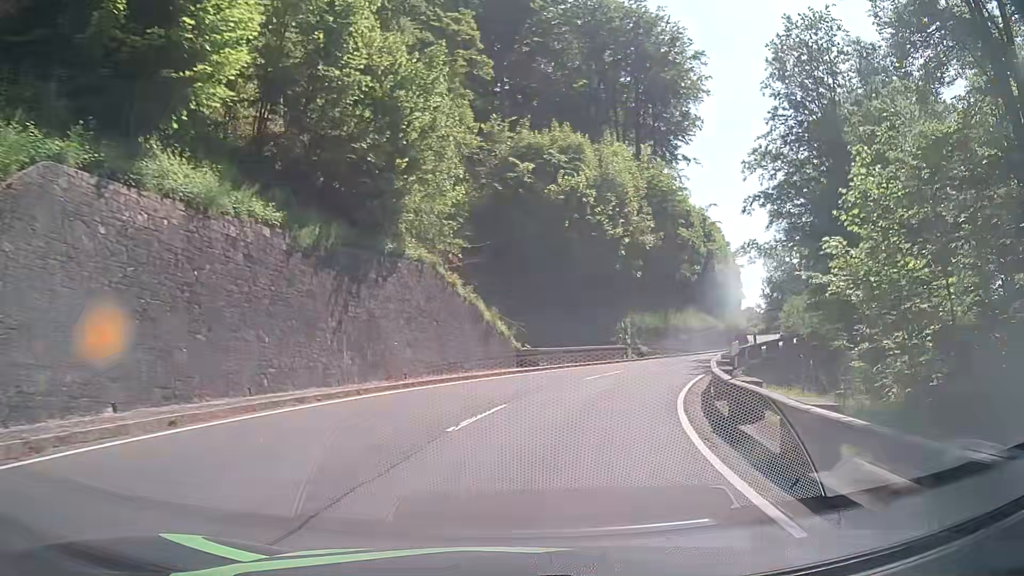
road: primary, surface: asphalt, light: Day
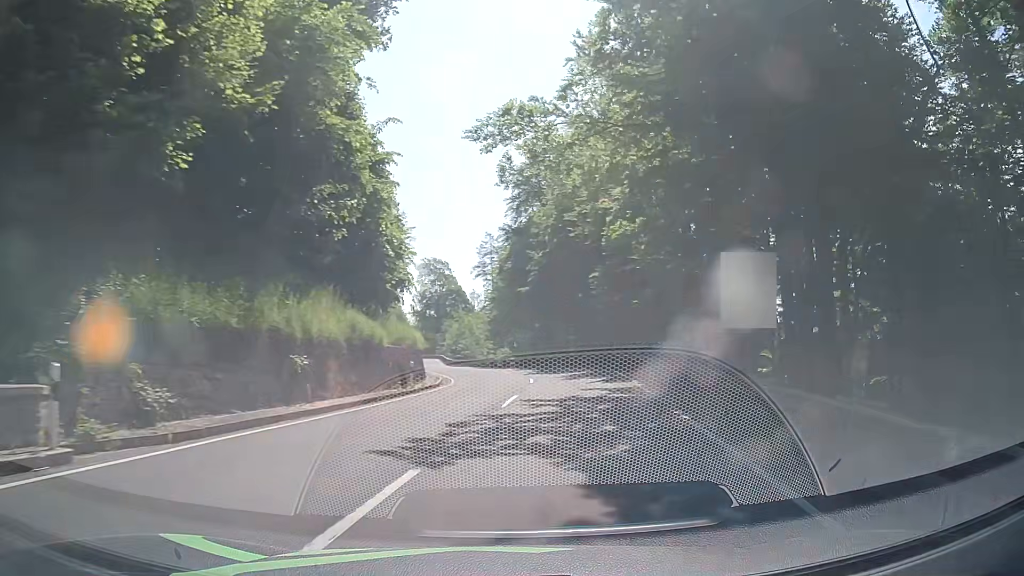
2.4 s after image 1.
(+7.3, +28.8) m; +31°
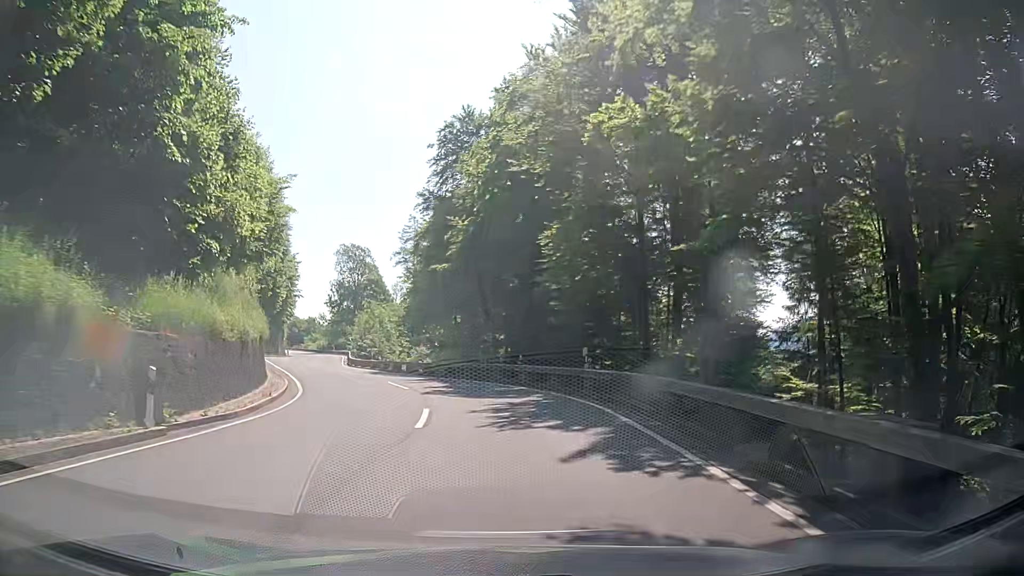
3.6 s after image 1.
(+1.4, +15.5) m; +6°
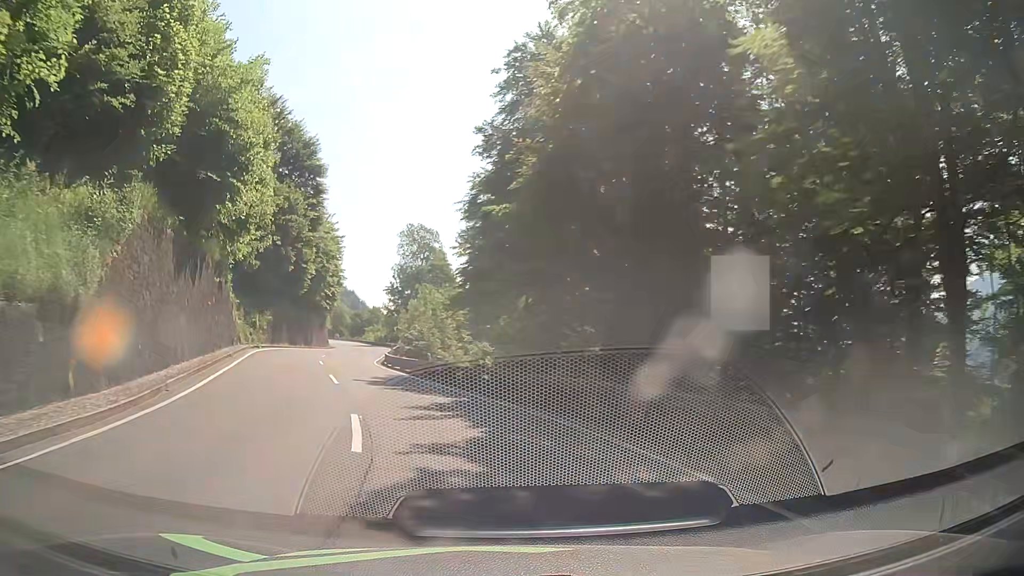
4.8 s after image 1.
(-0.1, +15.9) m; -4°
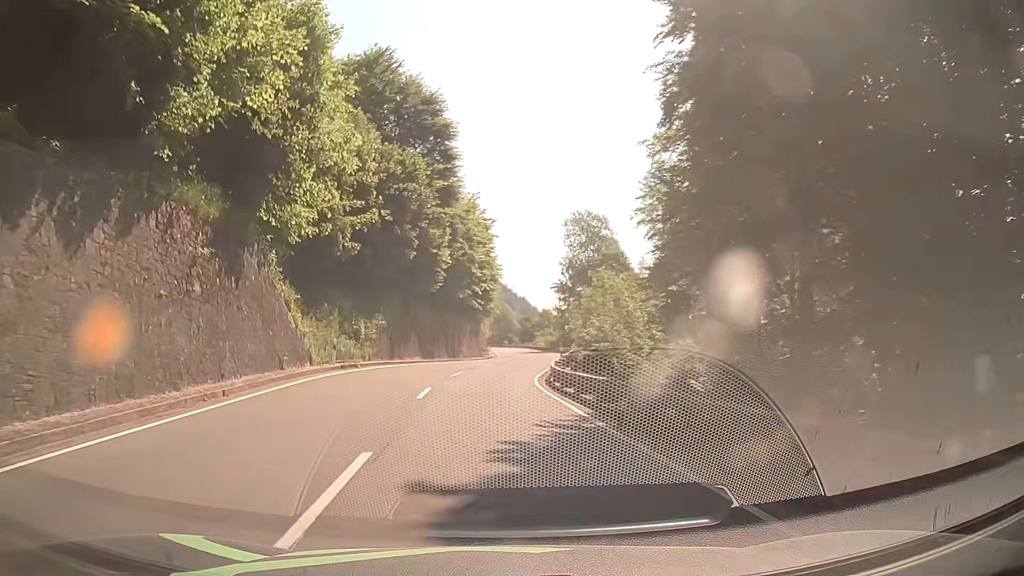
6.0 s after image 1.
(-2.0, +16.0) m; -15°
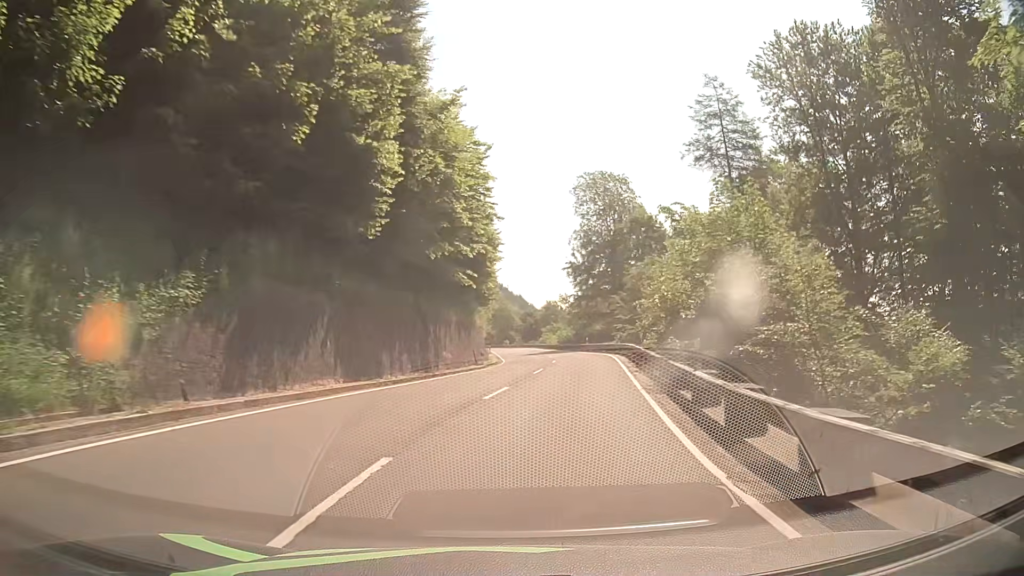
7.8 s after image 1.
(-1.0, +25.0) m; -1°
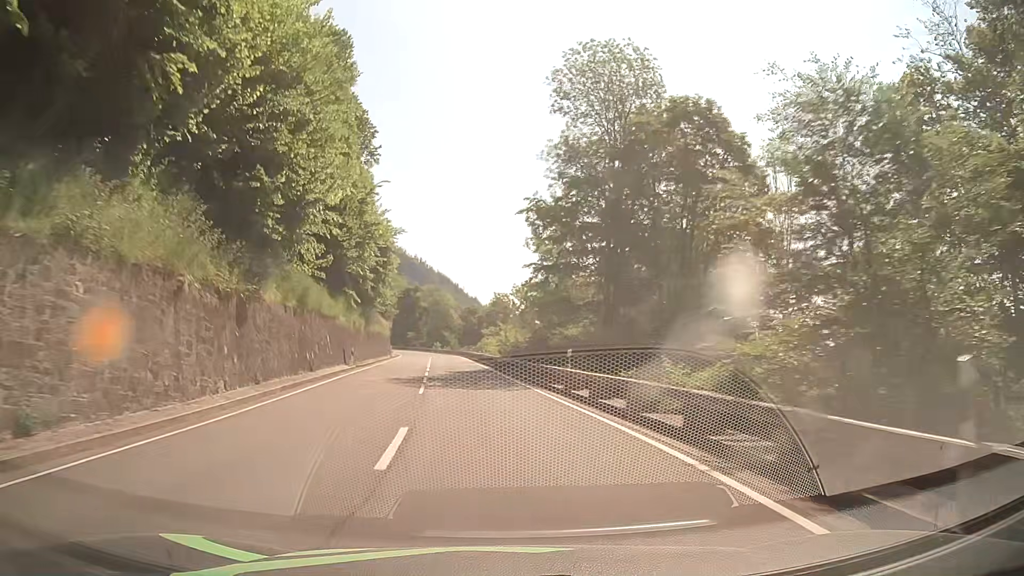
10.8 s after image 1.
(+4.7, +44.0) m; +5°
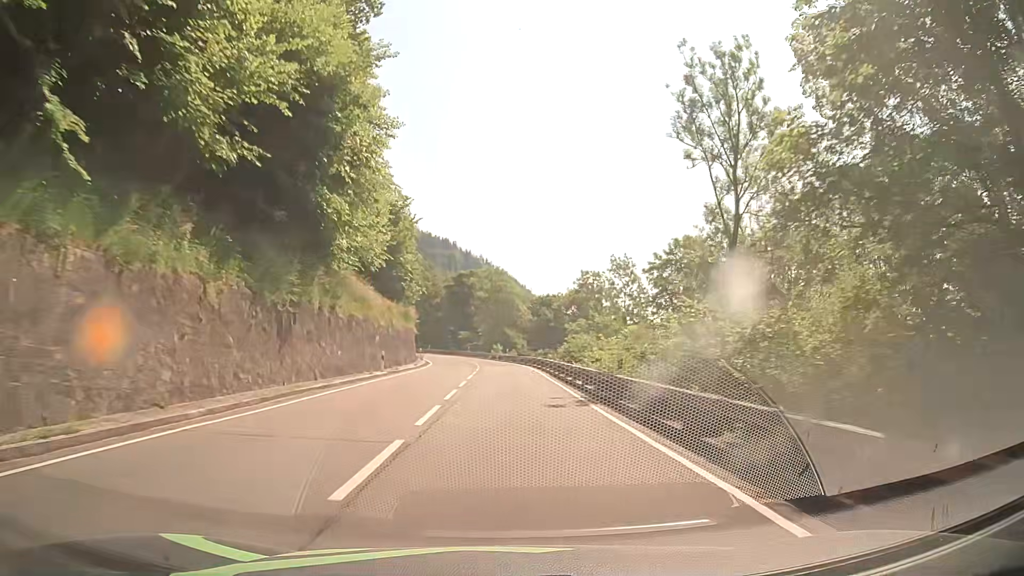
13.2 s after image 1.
(-2.8, +37.8) m; -6°
(0, +10) (0, +20) (0, +30) (0, +40) (0, +50) (-1, +60) (-2, +70) (-5, +80) (-8, +89) (-12, +98) m
